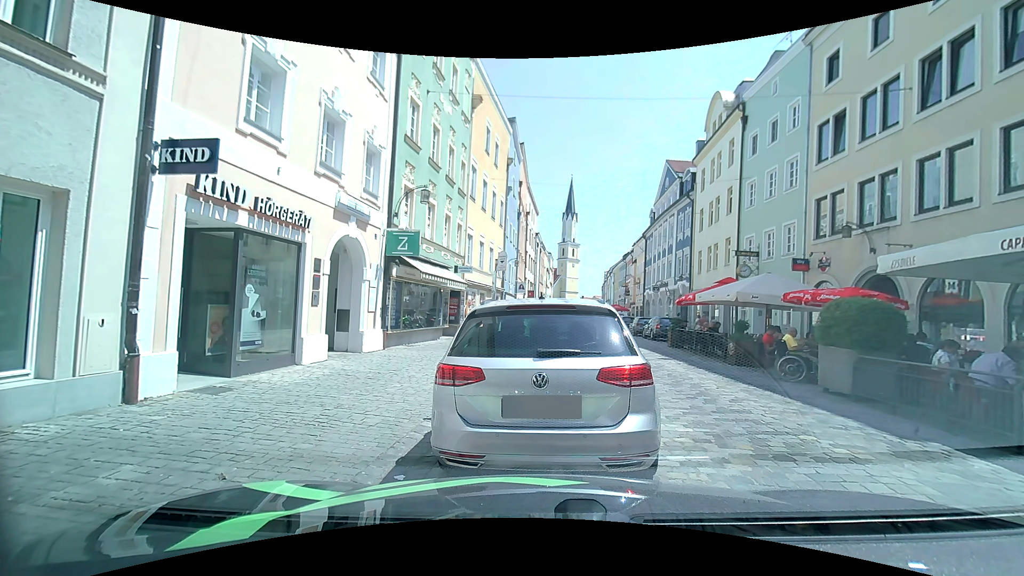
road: residential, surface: sett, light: Day
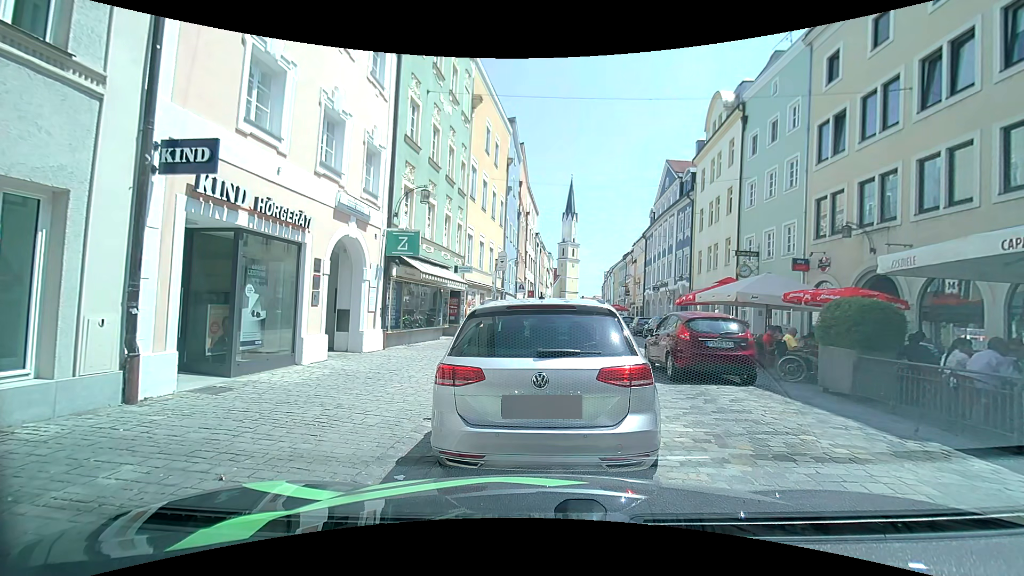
(0.0, 0.0) m; 0°
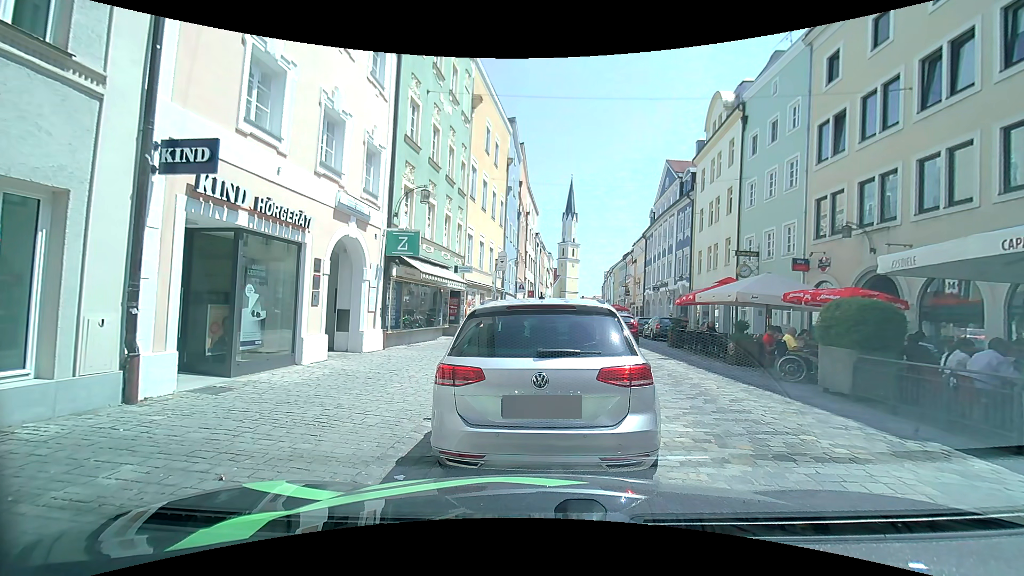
(0.0, 0.0) m; 0°
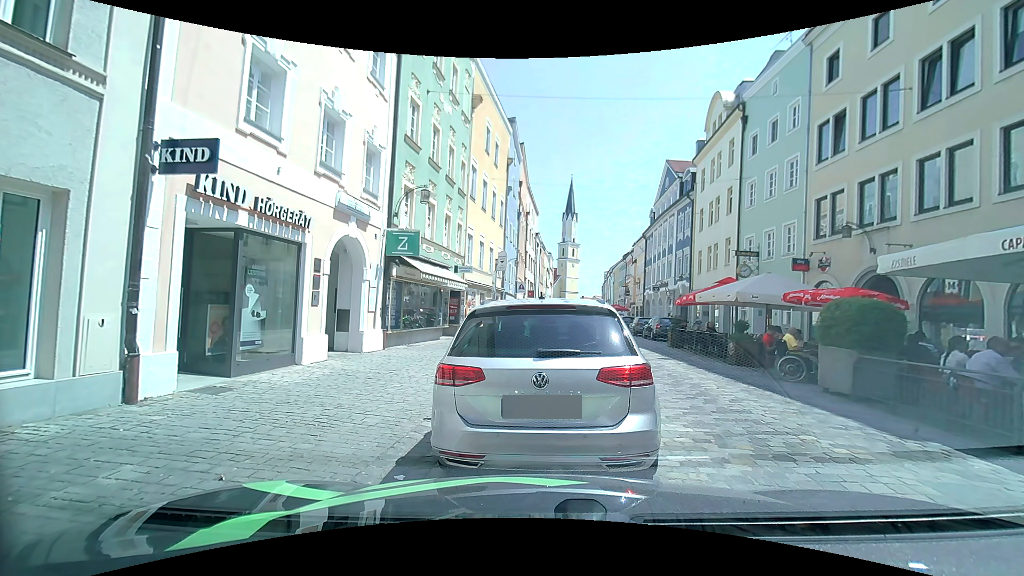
(0.0, 0.0) m; 0°
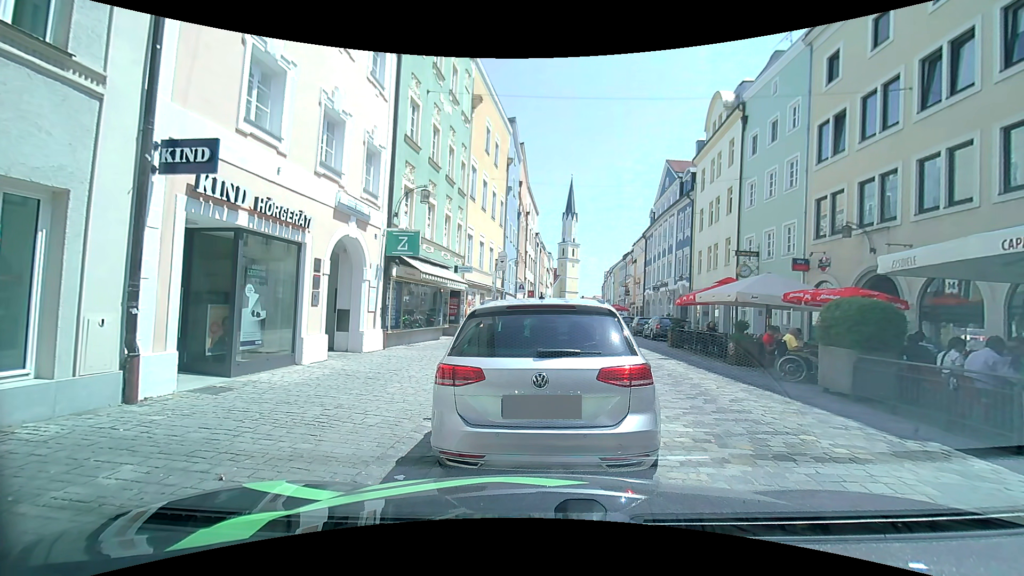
(0.0, 0.0) m; 0°
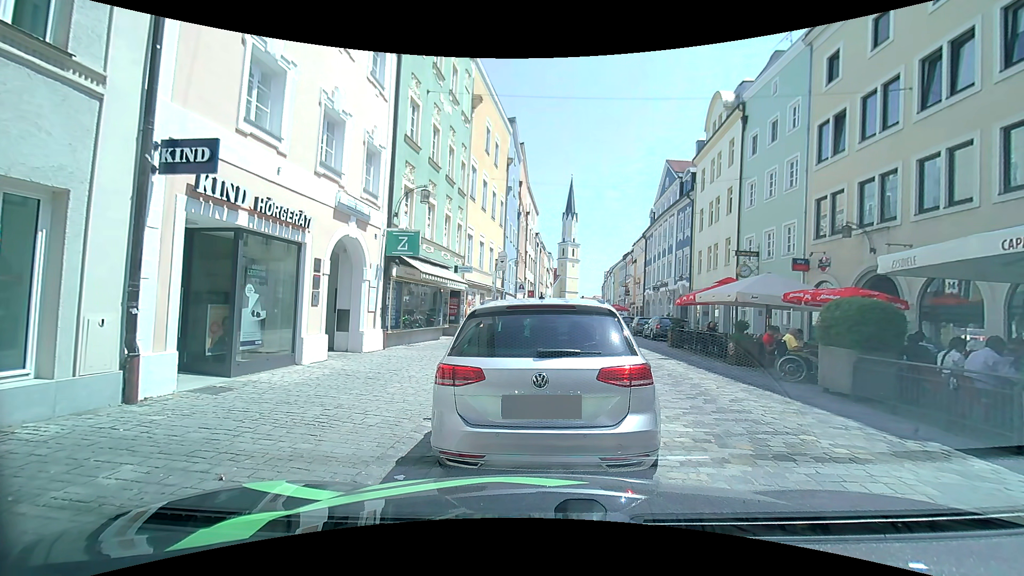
(0.0, 0.0) m; 0°
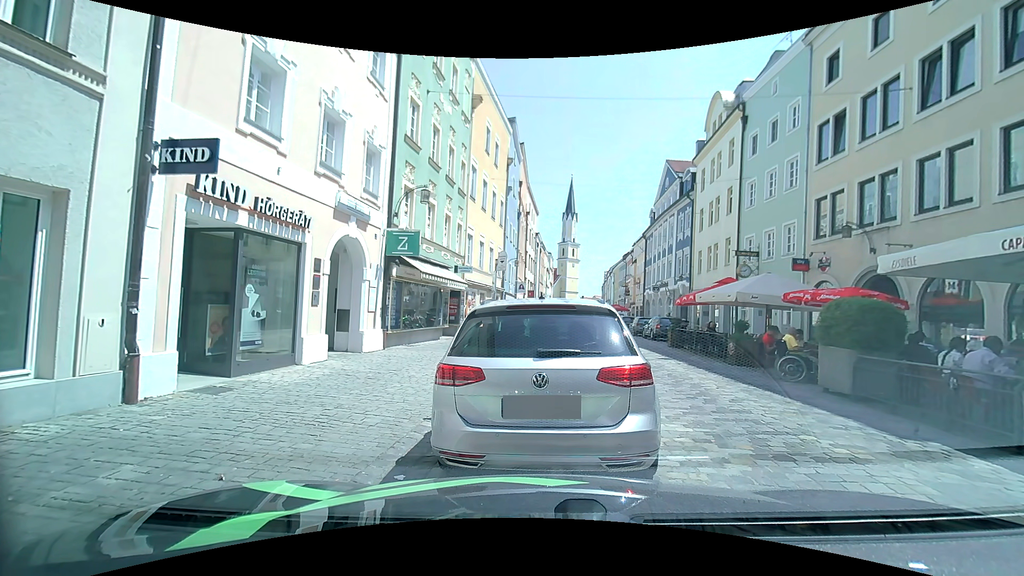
(0.0, 0.0) m; 0°
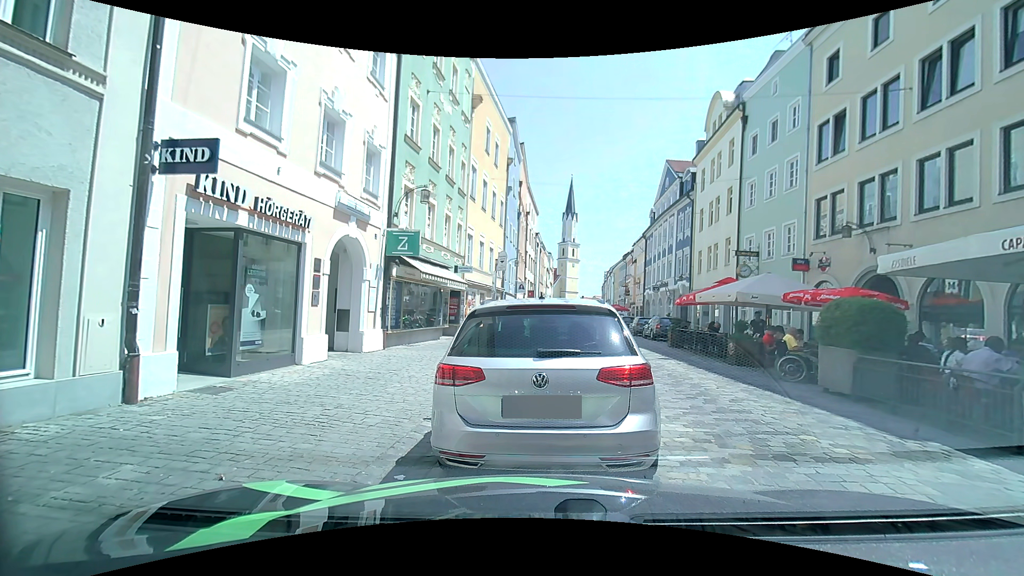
(0.0, 0.0) m; 0°
